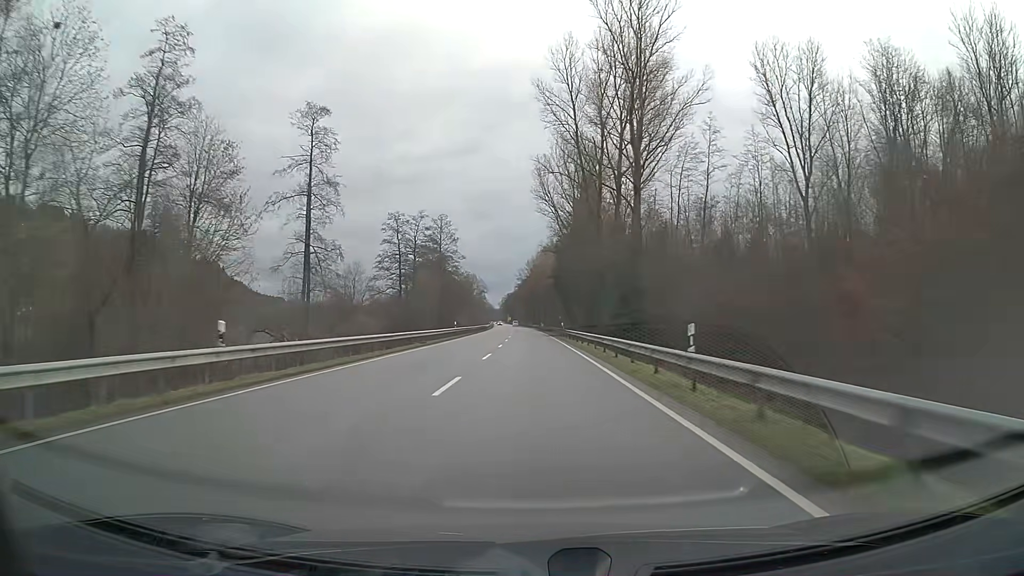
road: primary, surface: asphalt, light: Day
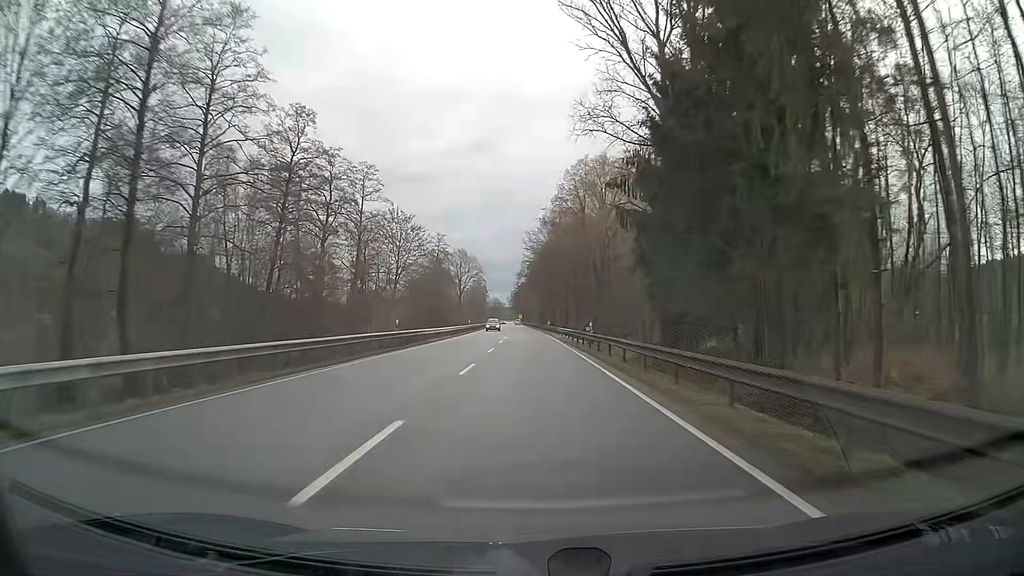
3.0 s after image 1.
(-0.7, +79.0) m; -1°
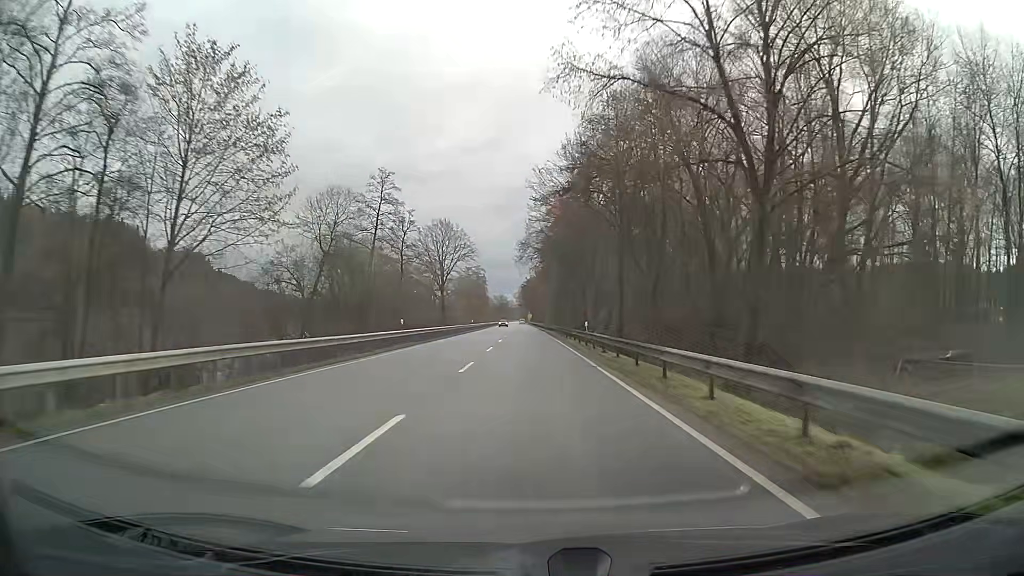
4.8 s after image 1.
(-0.5, +47.4) m; -2°
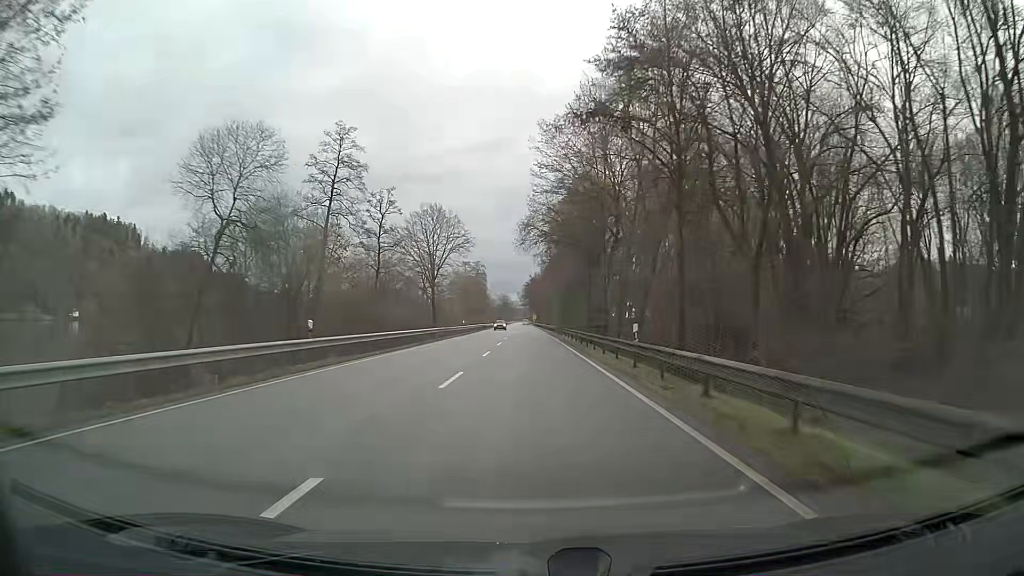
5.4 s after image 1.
(0.0, +15.8) m; 0°
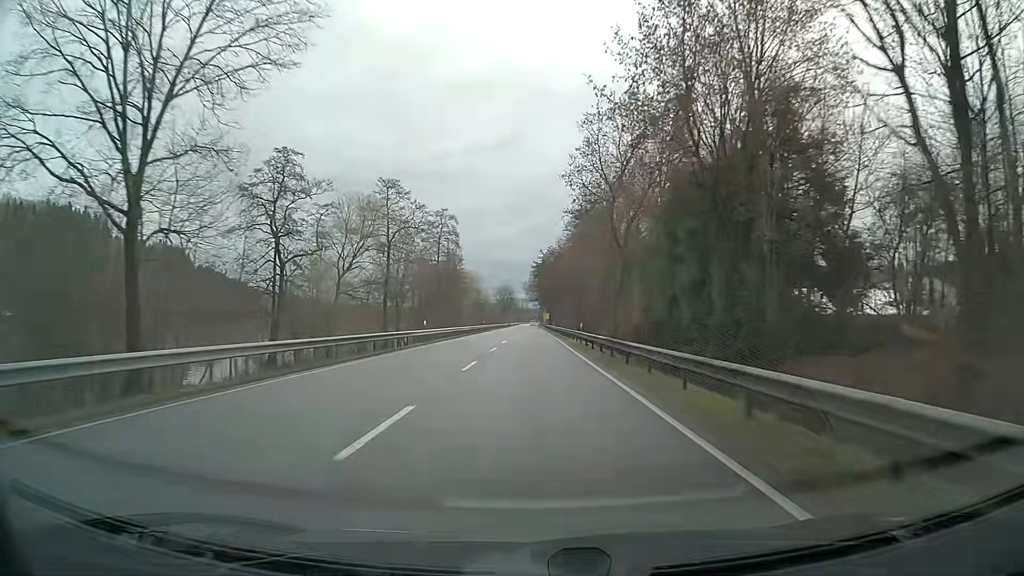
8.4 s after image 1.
(-0.5, +78.9) m; -1°
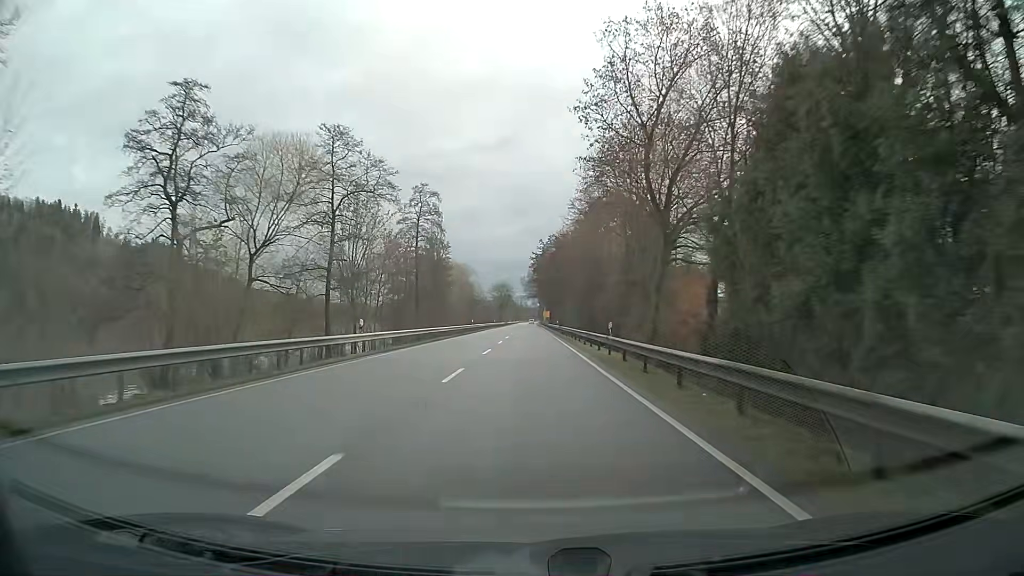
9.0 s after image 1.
(0.0, +15.8) m; 0°
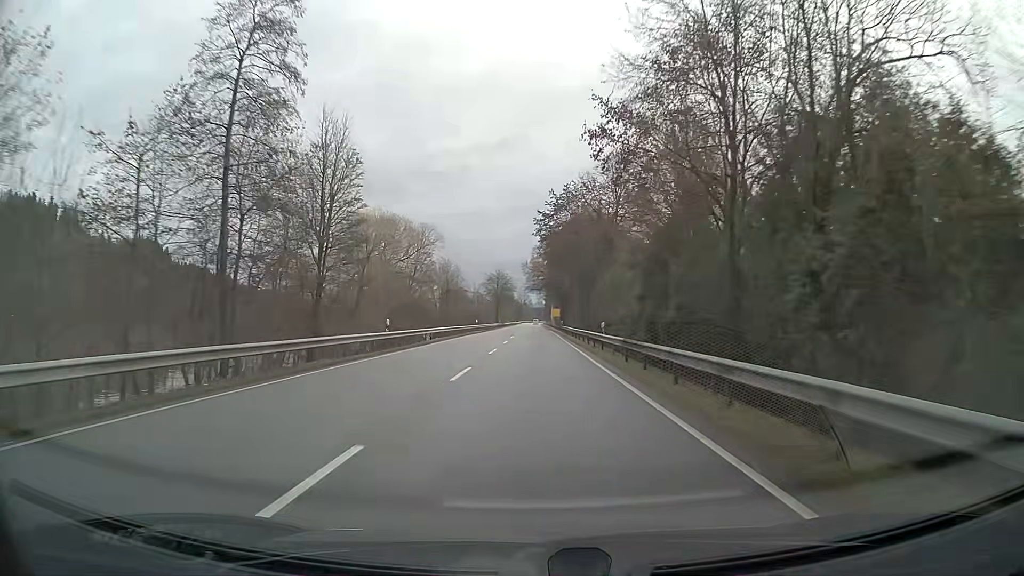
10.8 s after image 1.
(-0.1, +47.4) m; 0°
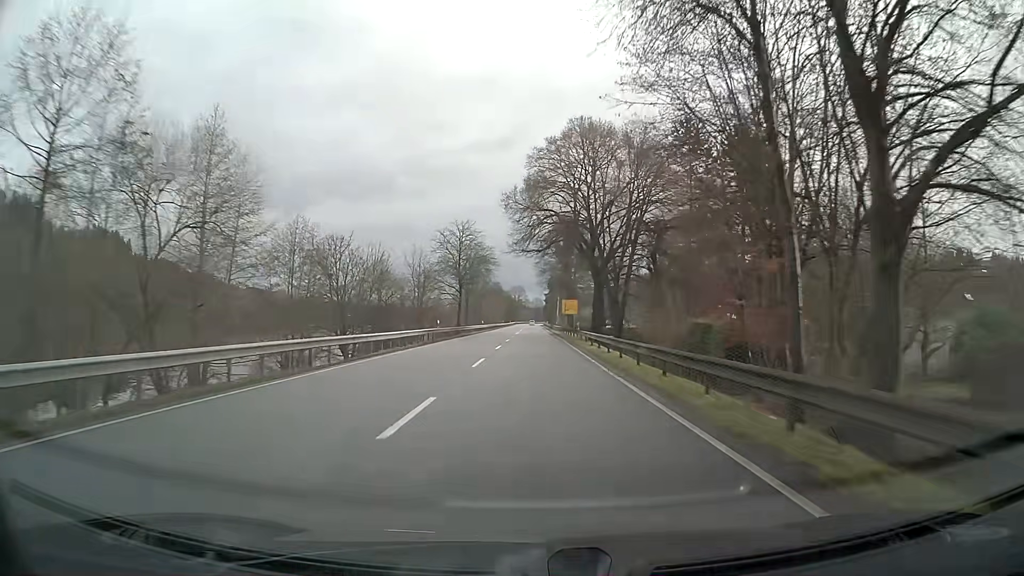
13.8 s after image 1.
(0.0, +79.0) m; 0°
(0, +10) (0, +20) (0, +30) (0, +40) (0, +50) (0, +60) (0, +70) (0, +80) (0, +90) (0, +100) m
